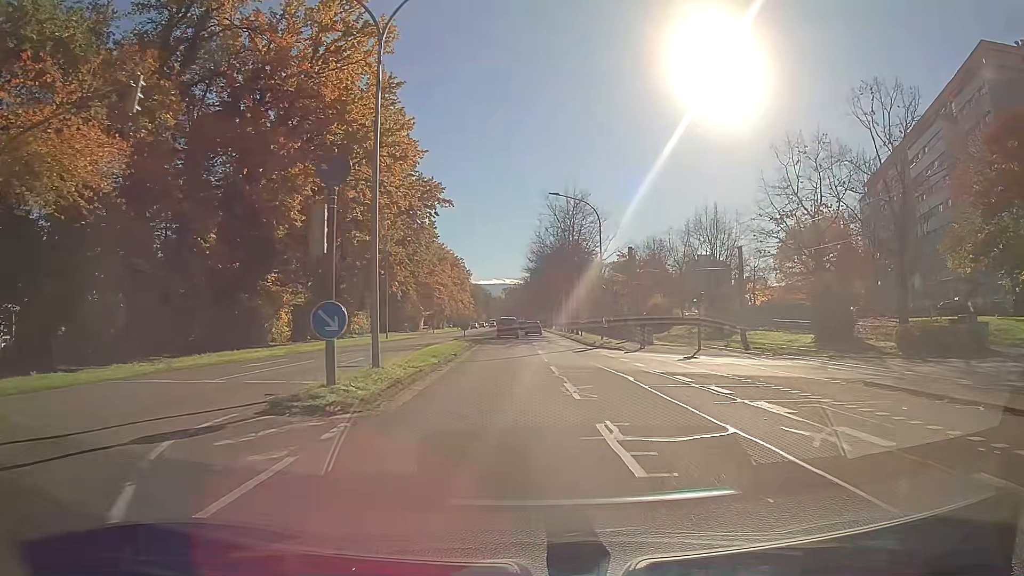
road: secondary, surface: asphalt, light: Day
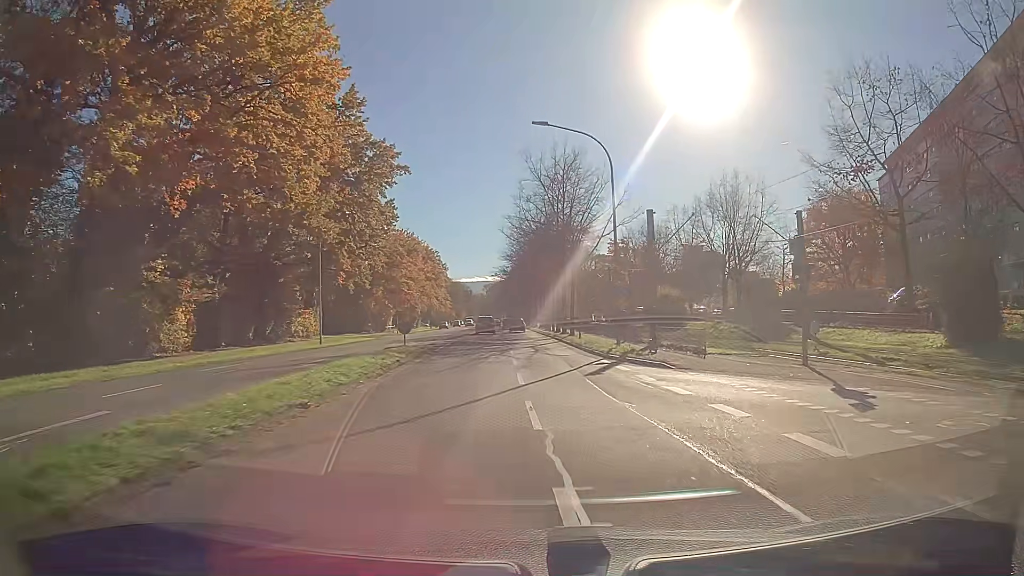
(+0.2, +15.2) m; +1°
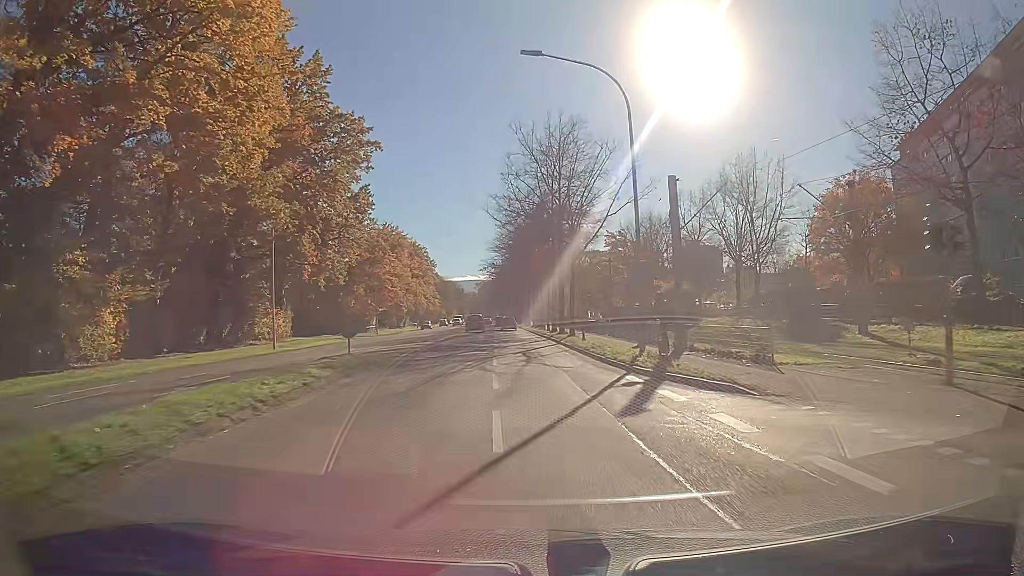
(0.0, +7.6) m; +1°
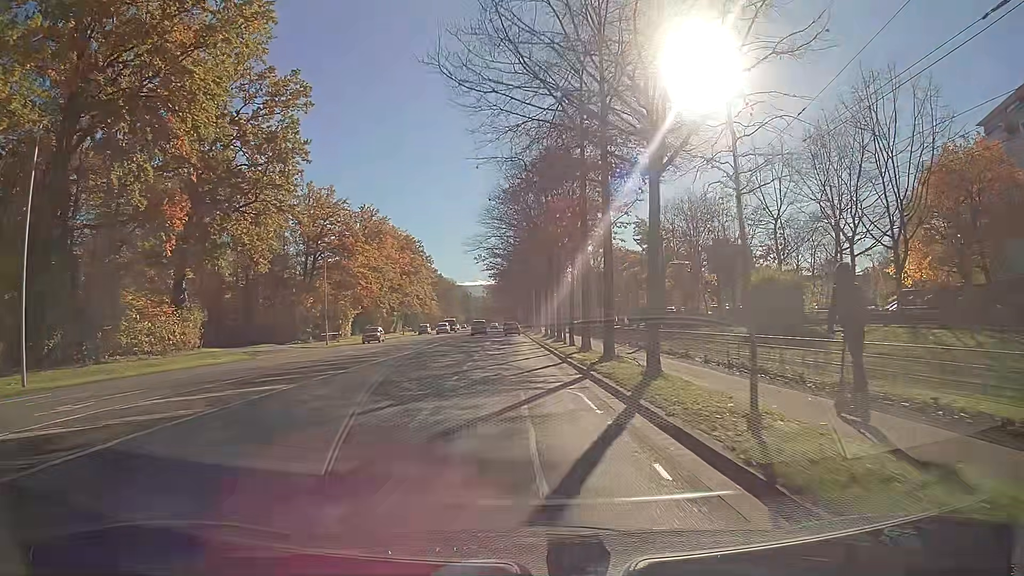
(-0.2, +22.7) m; -1°
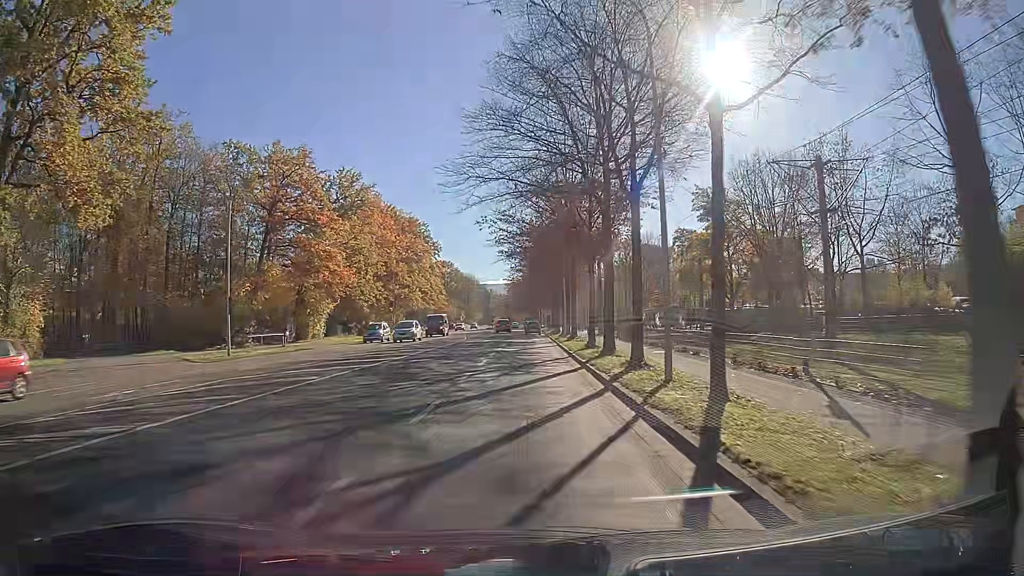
(-0.5, +22.7) m; -2°
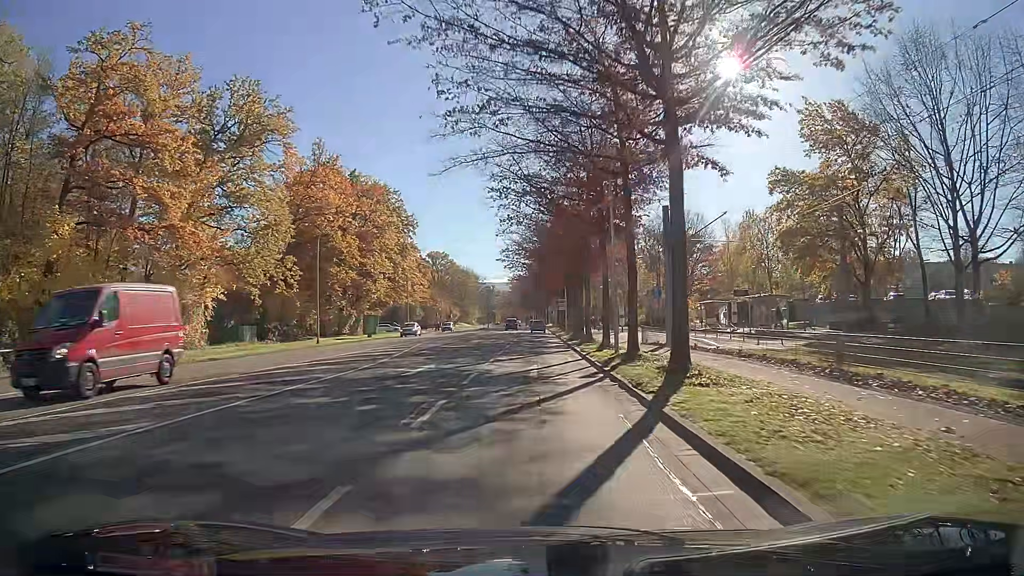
(0.0, +30.3) m; 0°
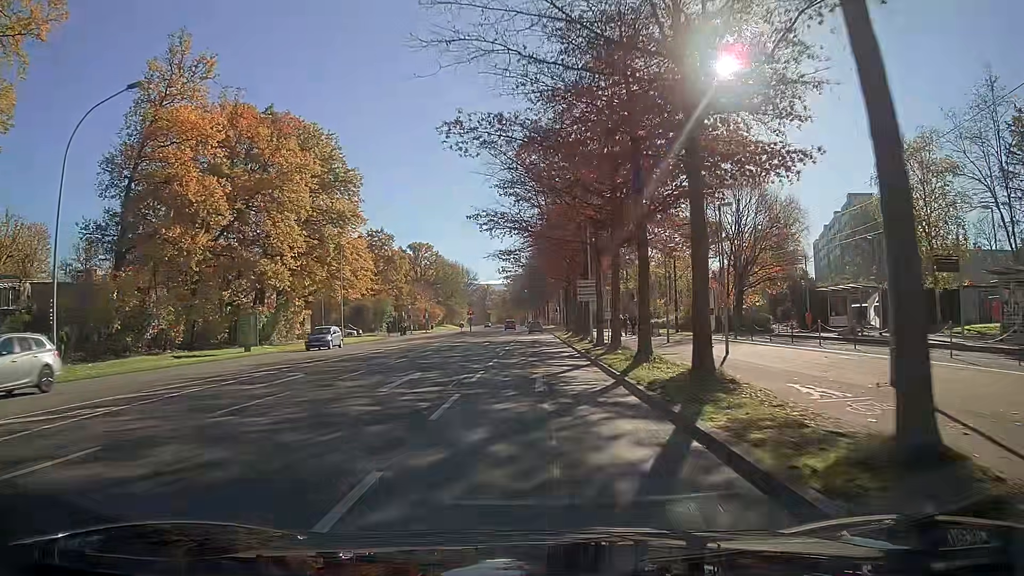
(-0.1, +30.3) m; 0°
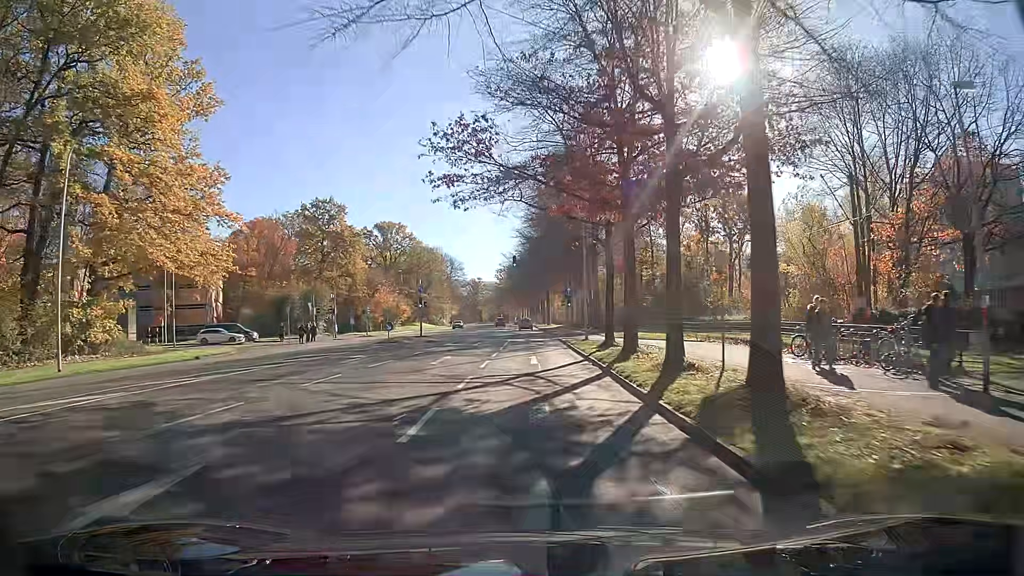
(+0.1, +37.7) m; 0°
